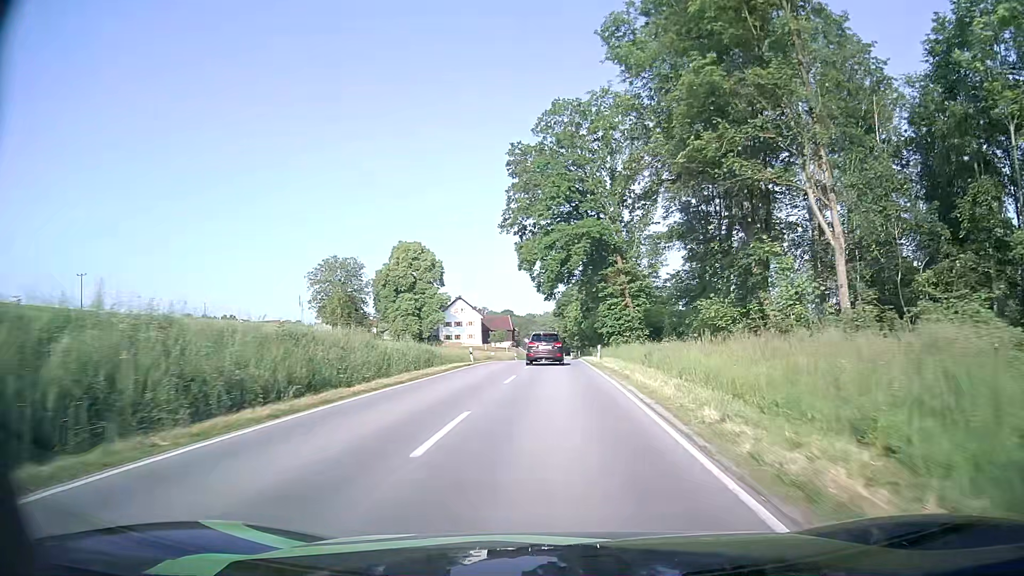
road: secondary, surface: asphalt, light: Day
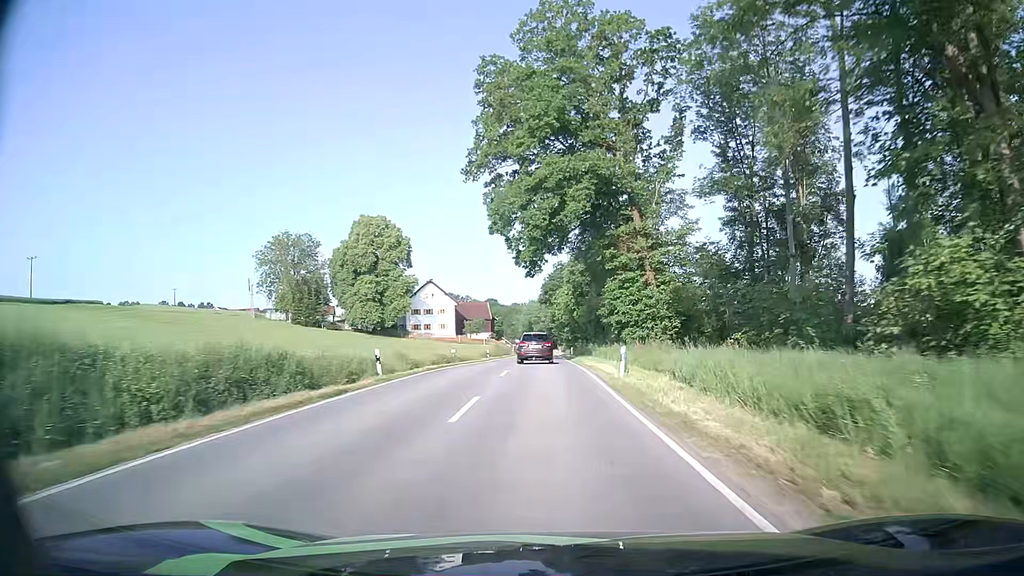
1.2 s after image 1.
(+0.2, +19.3) m; +1°
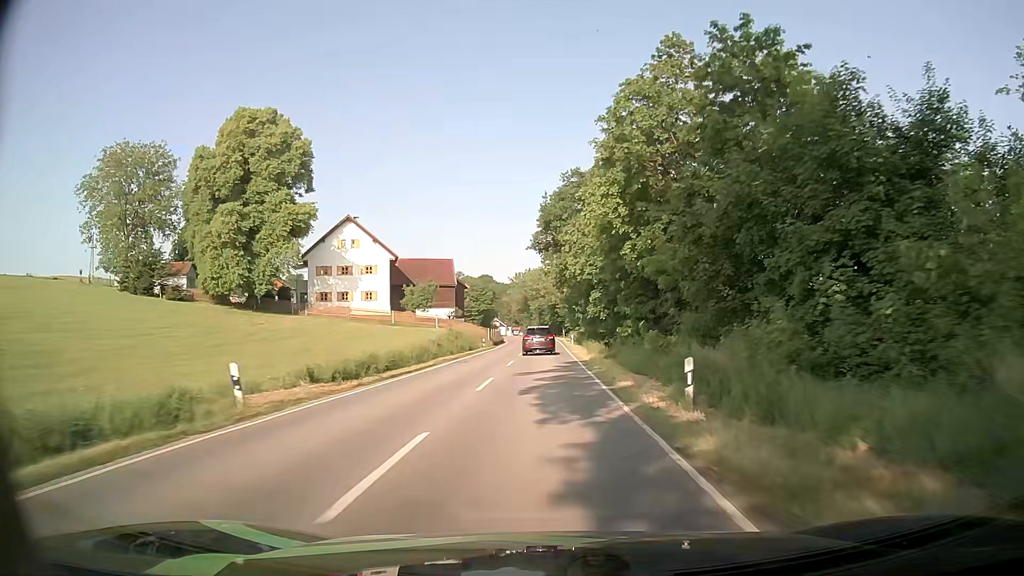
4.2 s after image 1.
(-0.1, +50.6) m; 0°
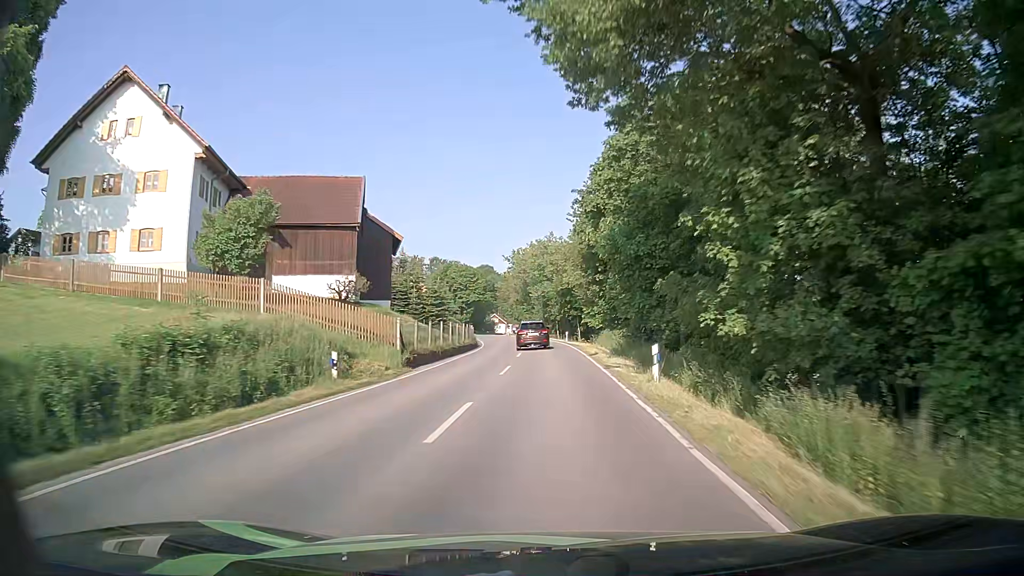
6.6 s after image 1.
(+0.1, +41.7) m; 0°
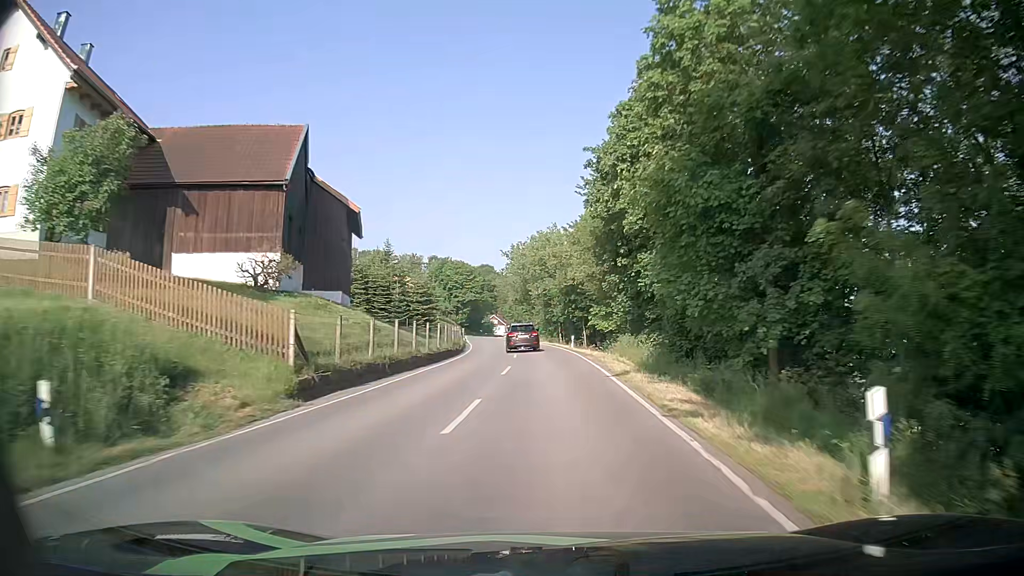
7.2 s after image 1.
(-0.1, +10.4) m; 0°
(0, +10) (0, +20) (0, +30) (-1, +40) (-2, +50) (-3, +60) (-4, +70) (-5, +80) (-6, +90) (-7, +100) m
